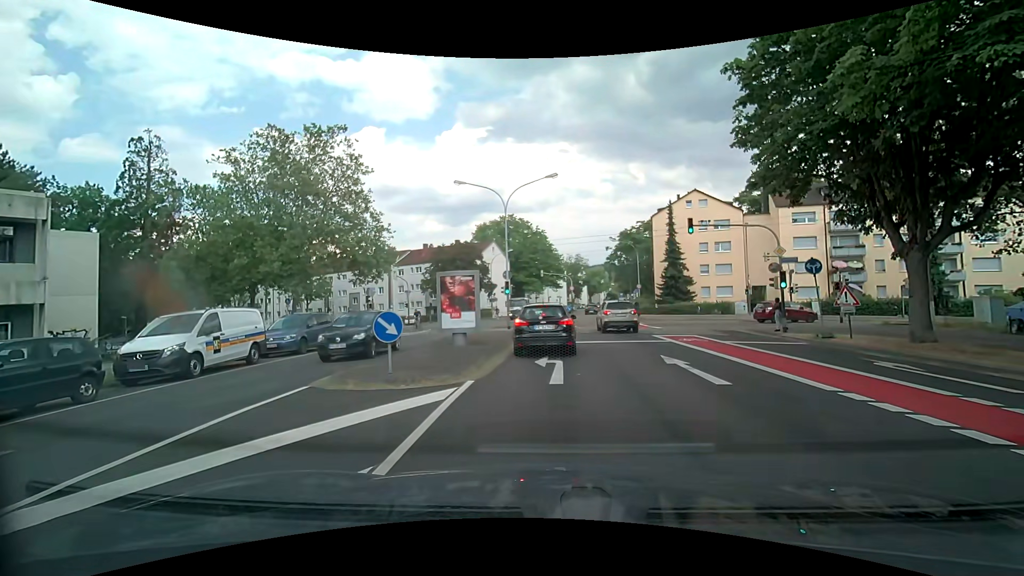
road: tertiary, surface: asphalt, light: Day
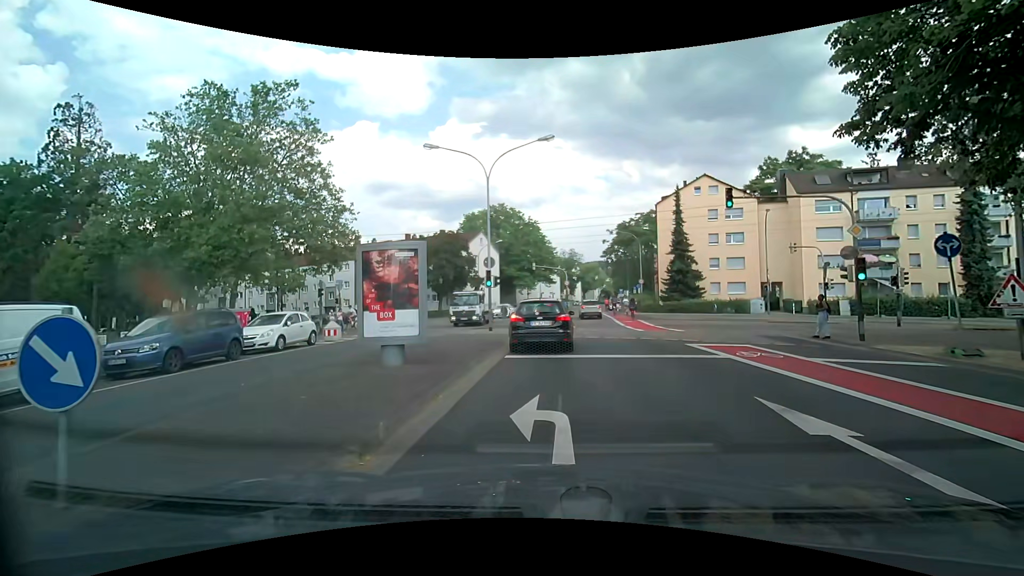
(+0.1, +6.5) m; +1°
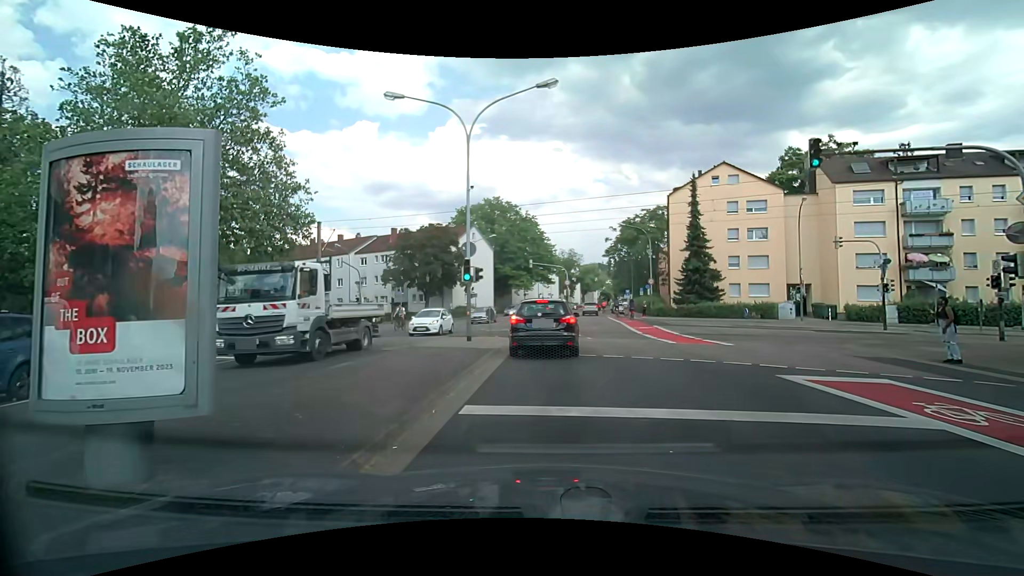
(0.0, +6.3) m; +1°
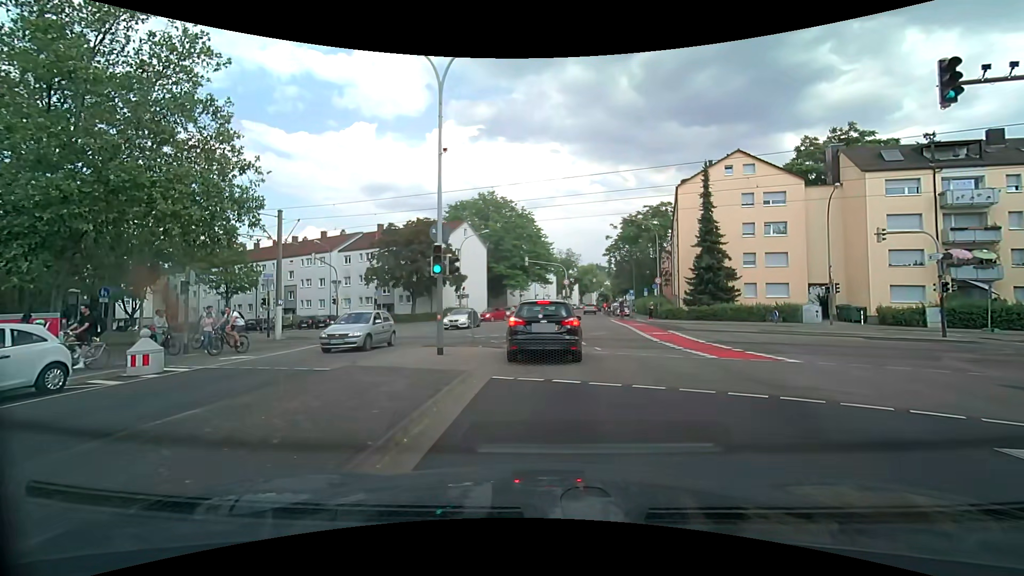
(0.0, +4.6) m; 0°
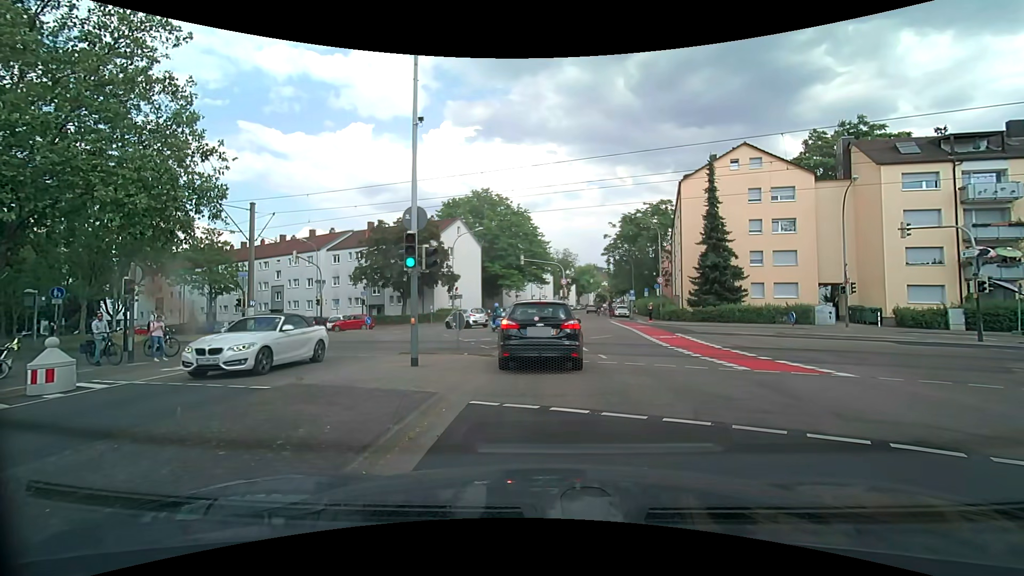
(0.0, +2.3) m; -1°
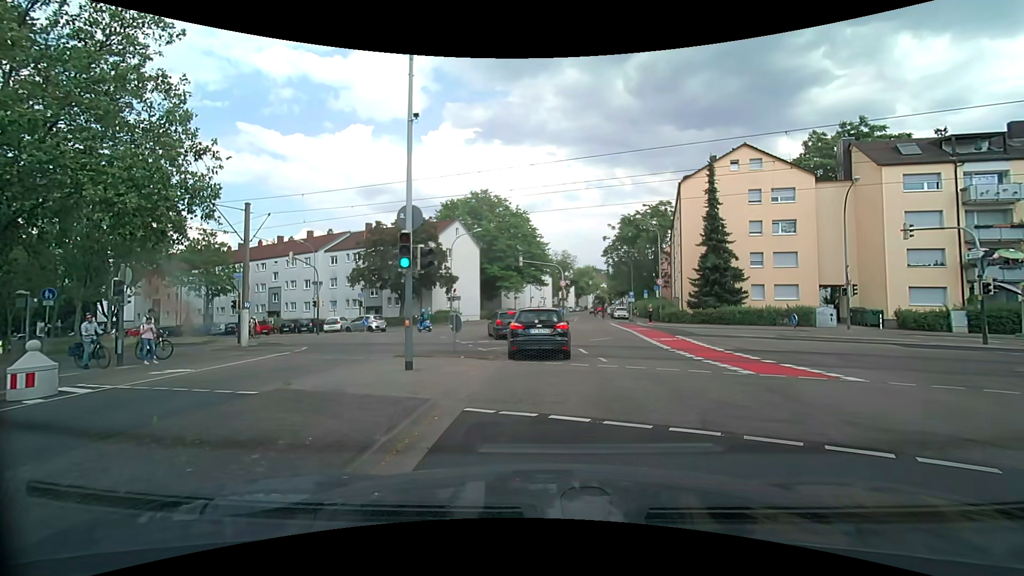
(0.0, +0.4) m; 0°
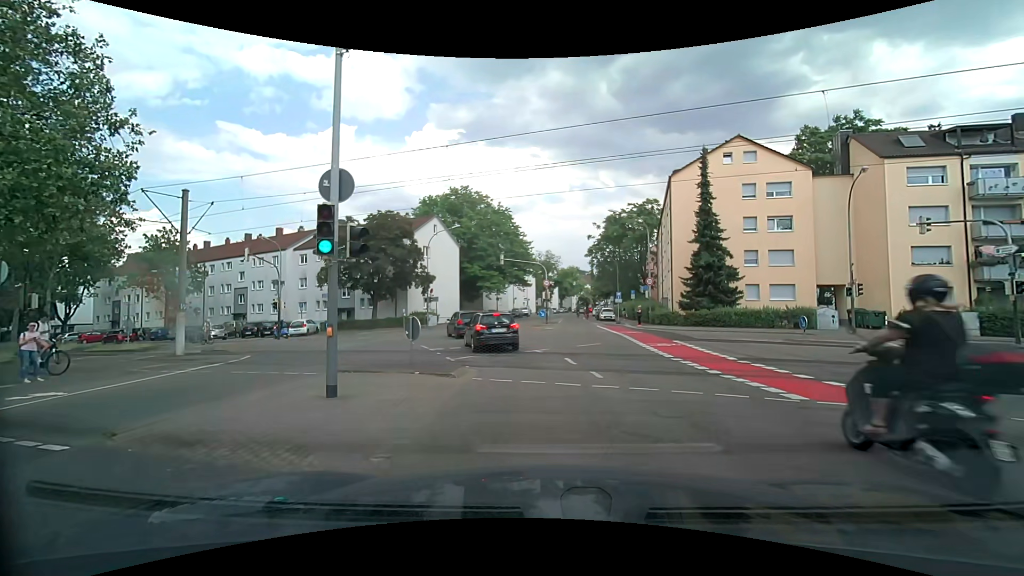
(+0.1, +3.2) m; +3°
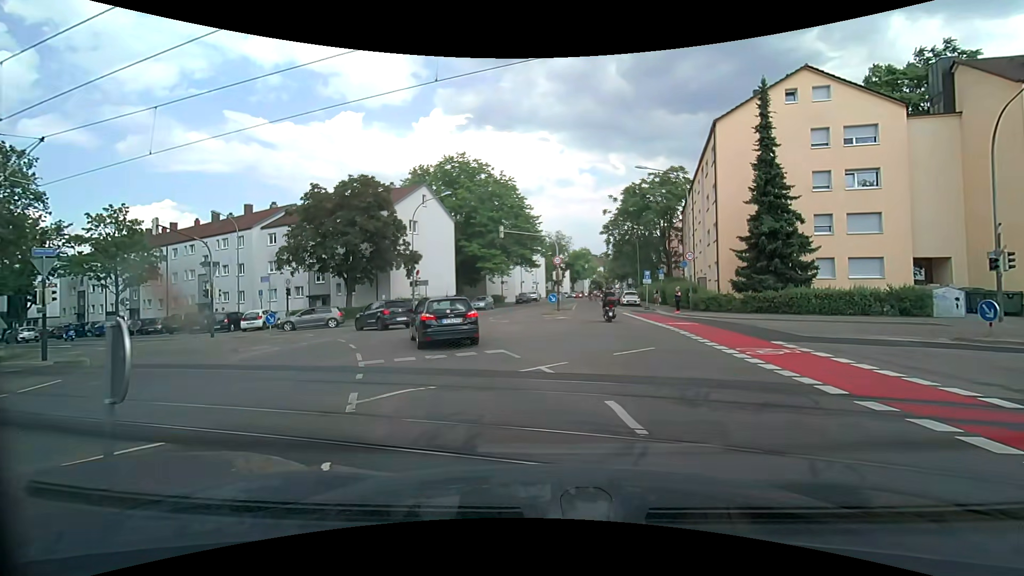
(-0.1, +8.8) m; -1°
(-1, +10) (-4, +20) (-10, +28) (-18, +32) (-28, +36) (-37, +40) (-46, +44) (-55, +48) (-64, +52) (-73, +56) m
